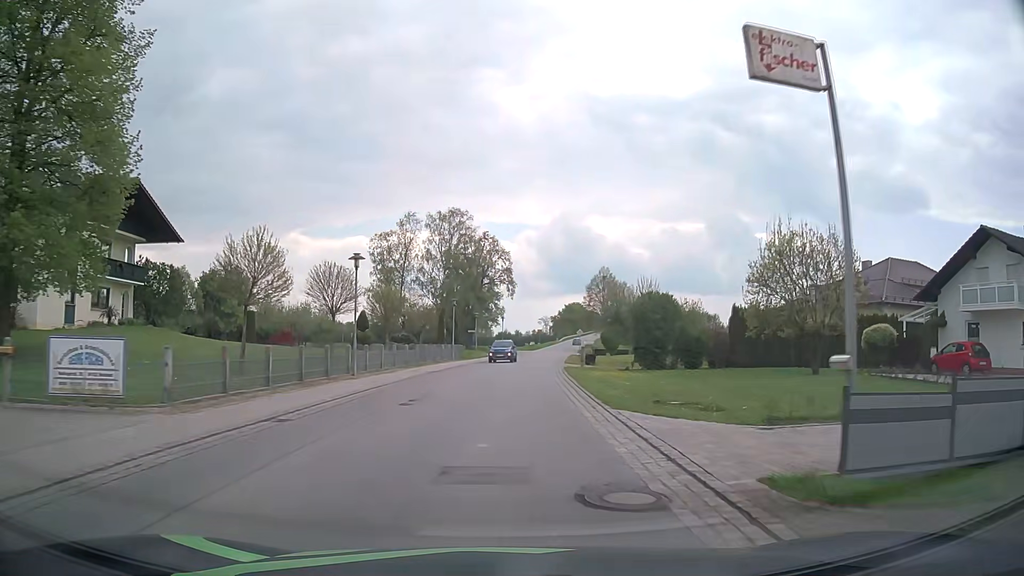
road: secondary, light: Day
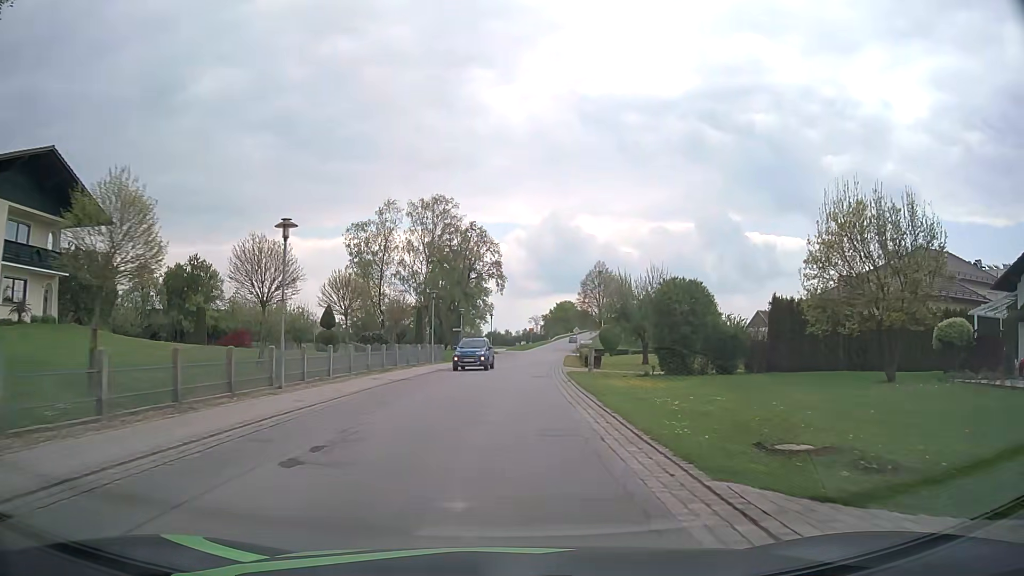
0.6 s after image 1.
(+0.1, +7.4) m; +1°
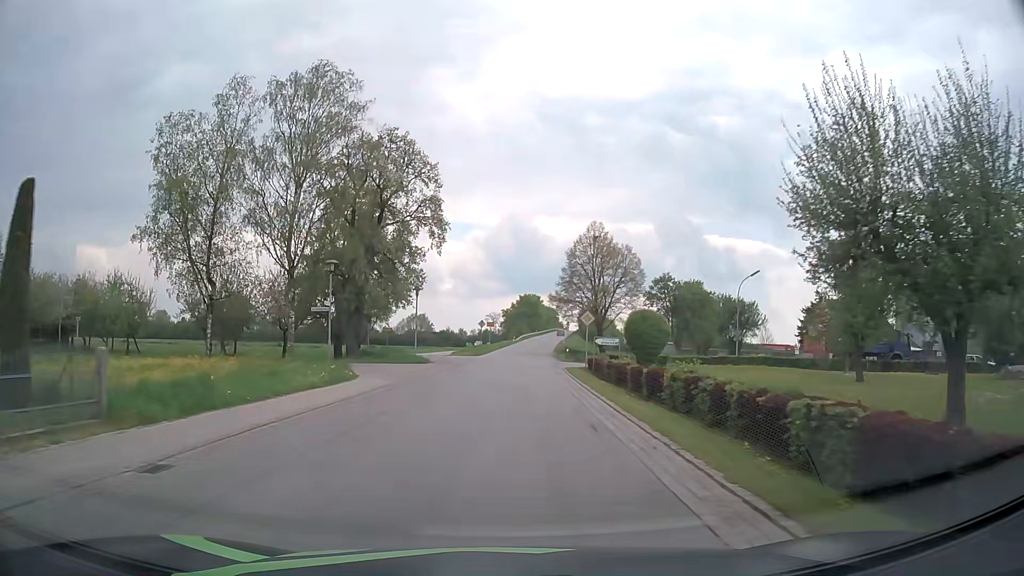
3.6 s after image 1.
(+1.0, +37.4) m; +3°
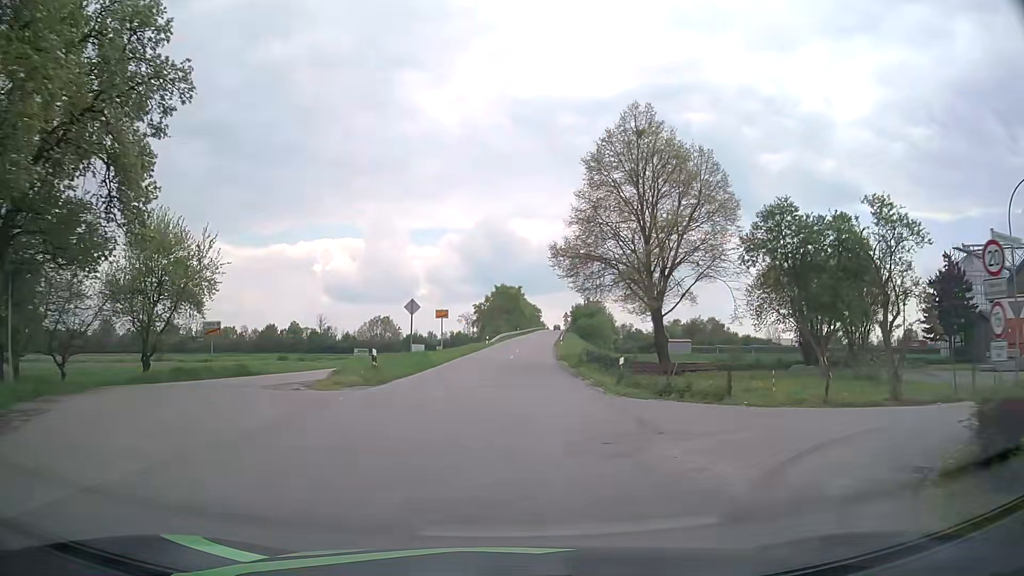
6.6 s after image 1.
(+1.1, +37.5) m; +2°
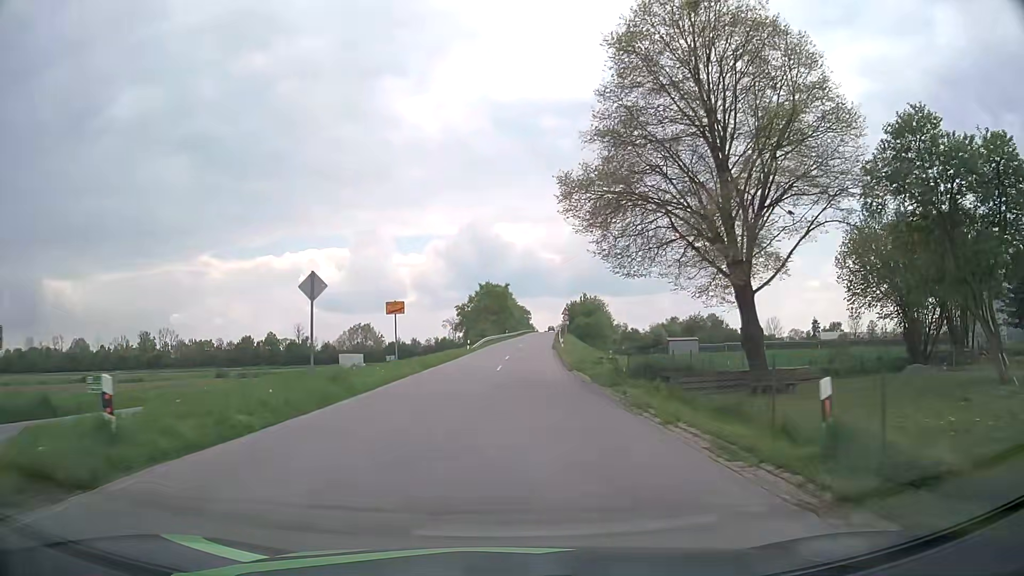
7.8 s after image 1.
(+0.1, +15.3) m; +1°
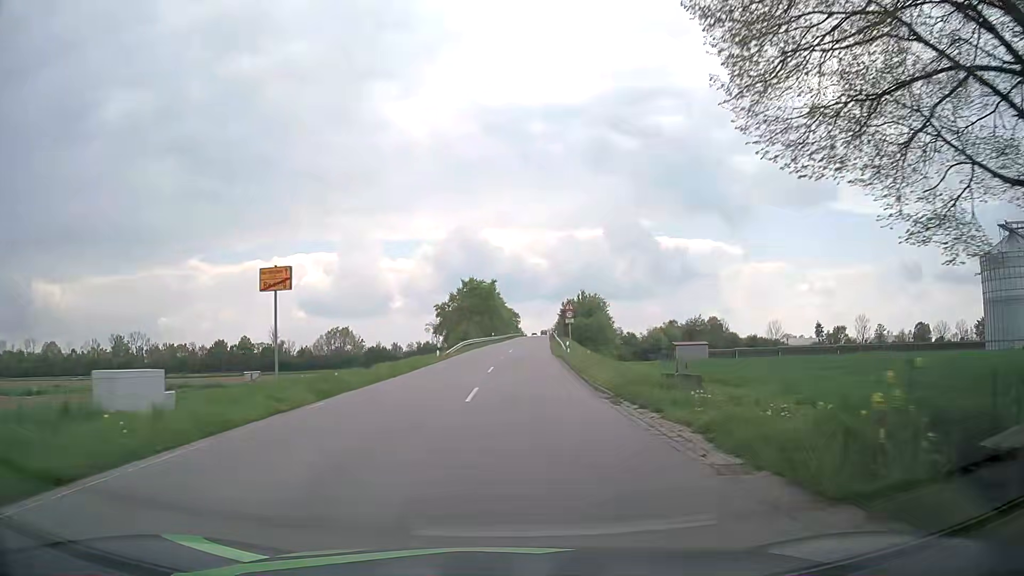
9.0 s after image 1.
(+0.1, +15.9) m; +1°
(0, +10) (0, +20) (0, +30) (+1, +40) (+1, +50) (+2, +60) (+2, +70) (+3, +80) (+4, +90) (+4, +100) m
